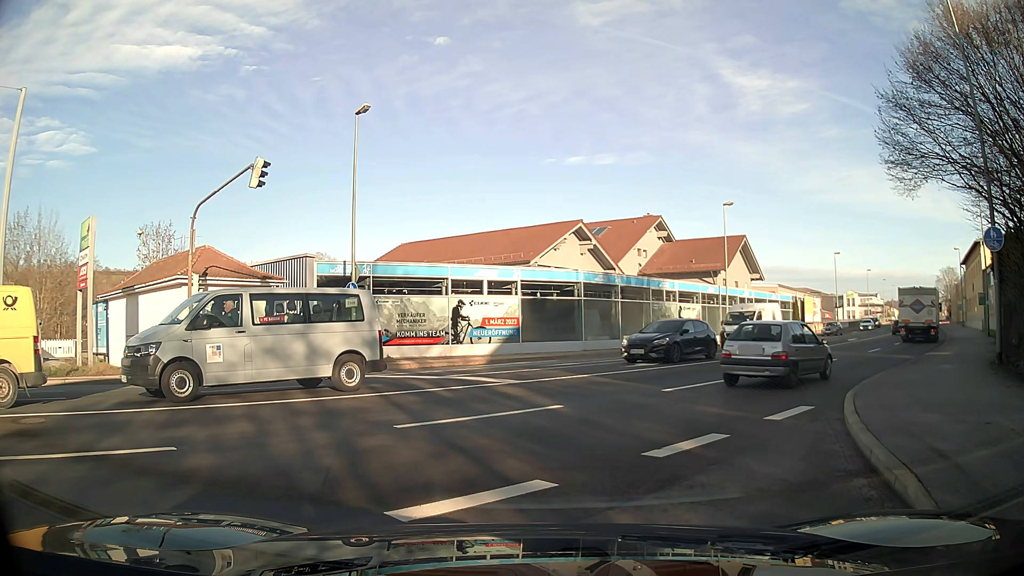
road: tertiary_link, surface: asphalt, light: Day
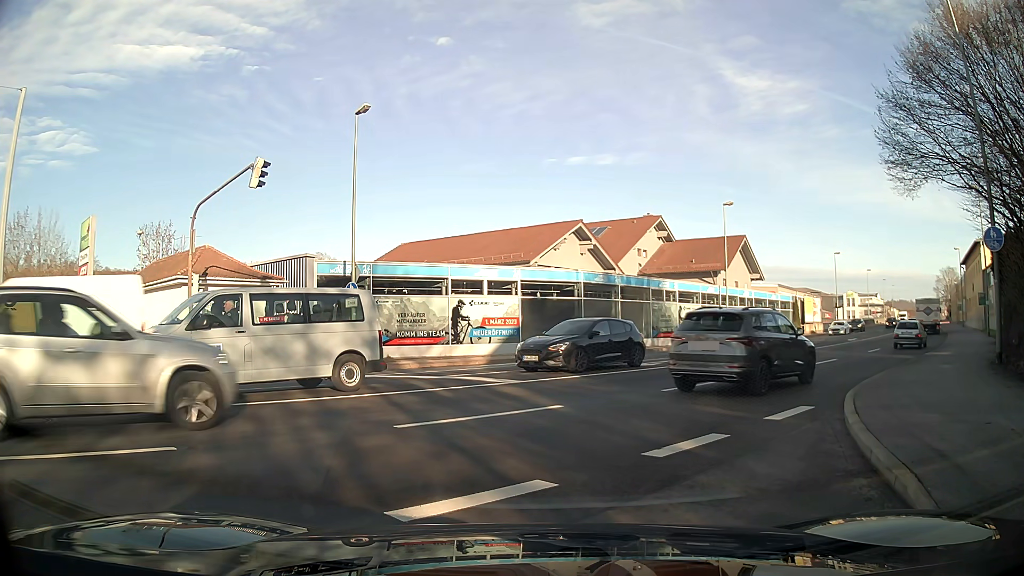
(0.0, 0.0) m; 0°
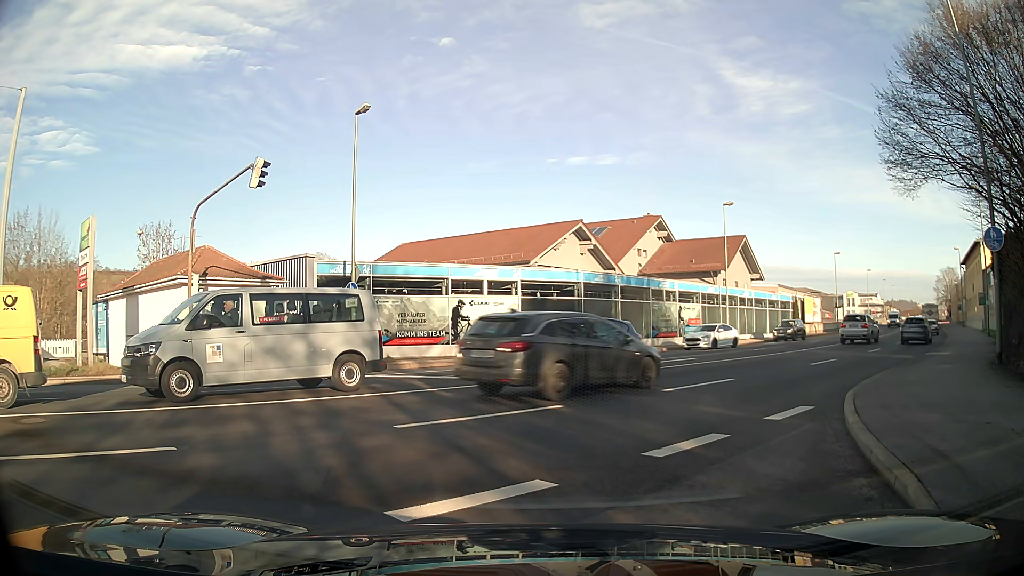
(0.0, 0.0) m; 0°
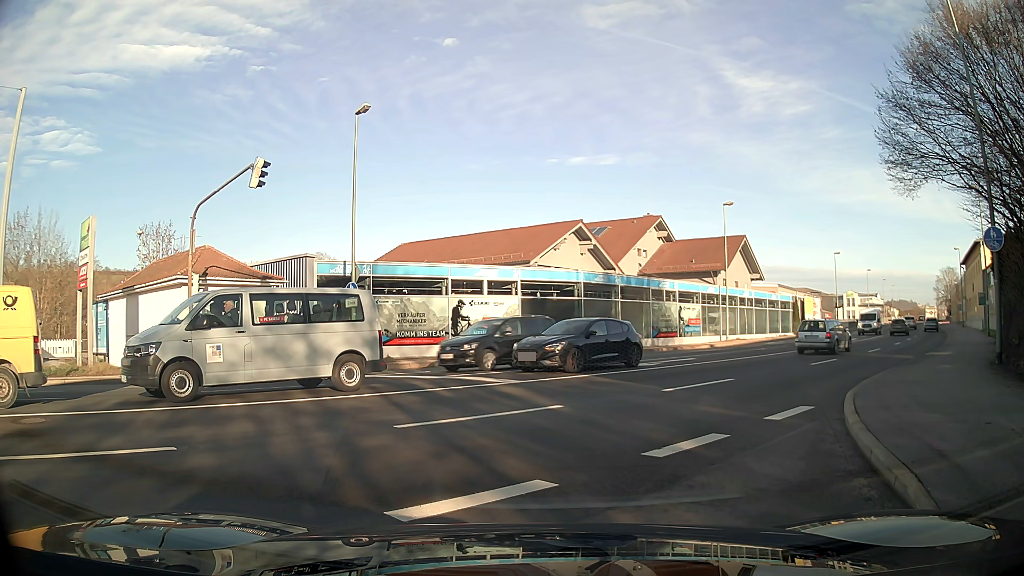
(0.0, 0.0) m; 0°
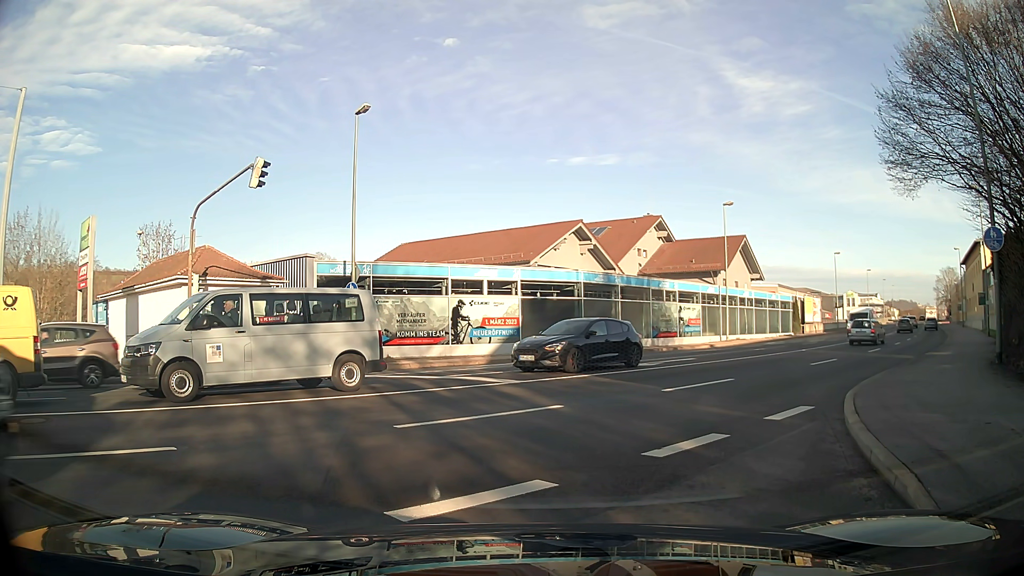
(0.0, 0.0) m; 0°
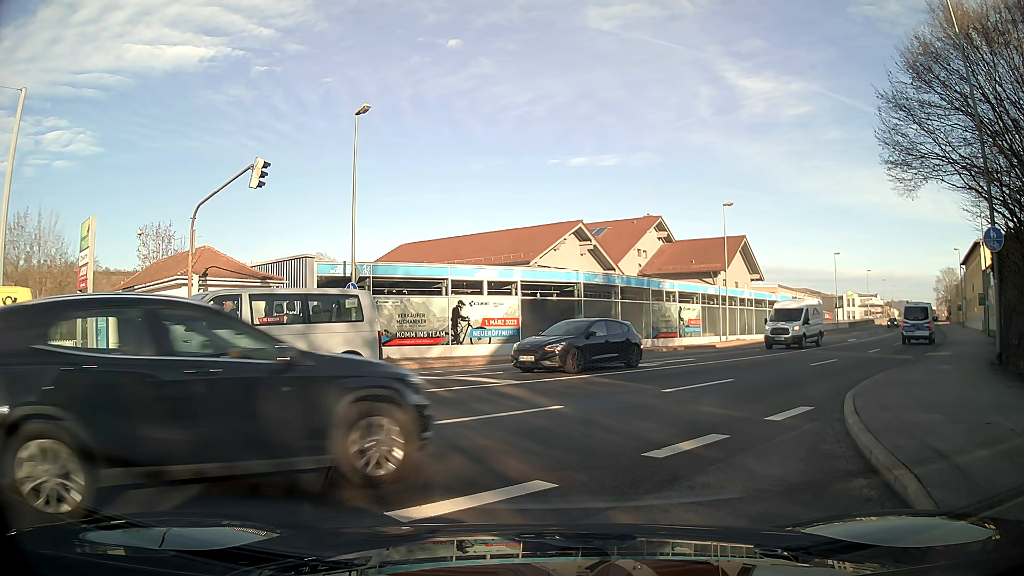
(0.0, 0.0) m; 0°
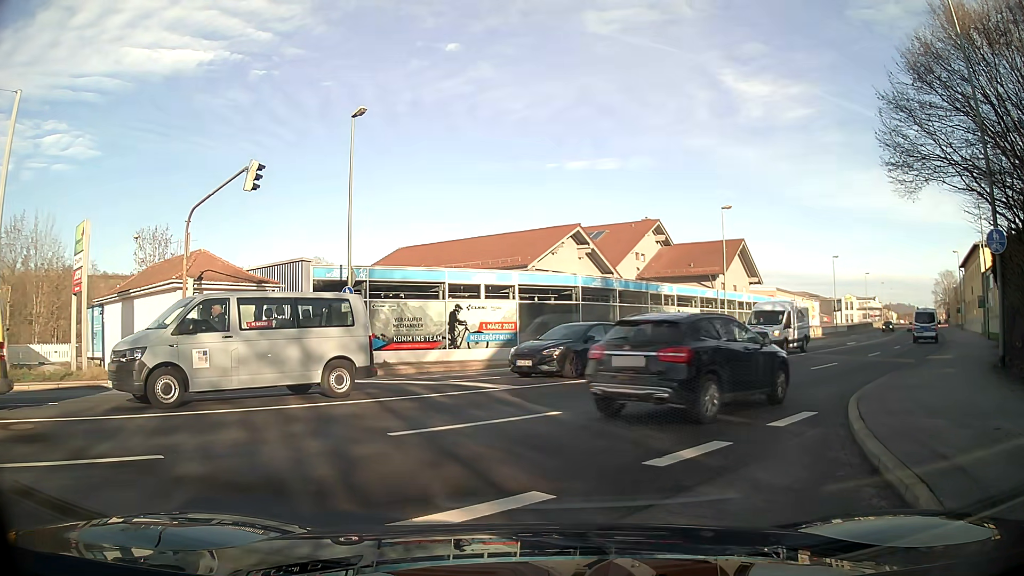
(0.0, +0.2) m; 0°
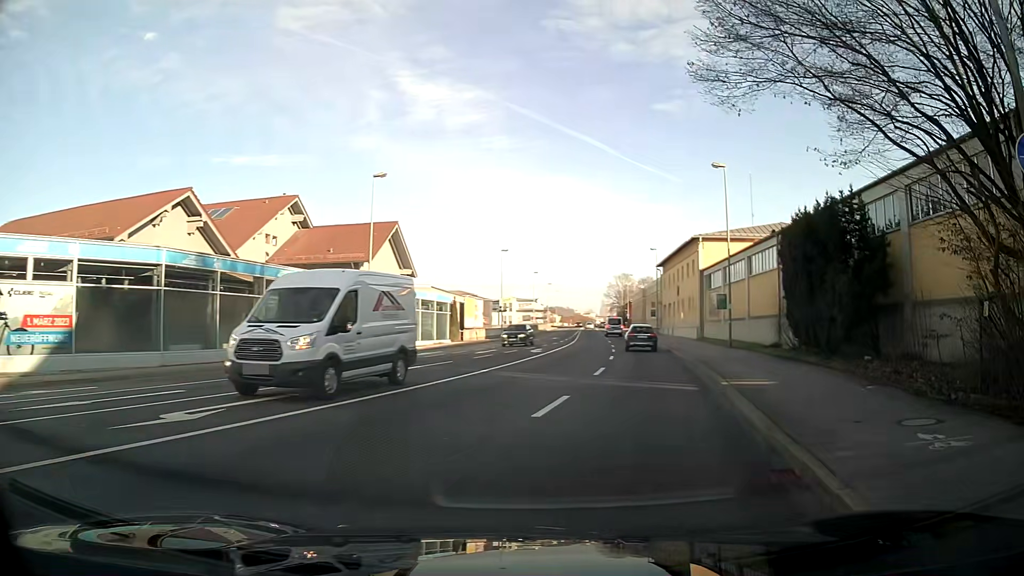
(+3.4, +11.1) m; +32°
